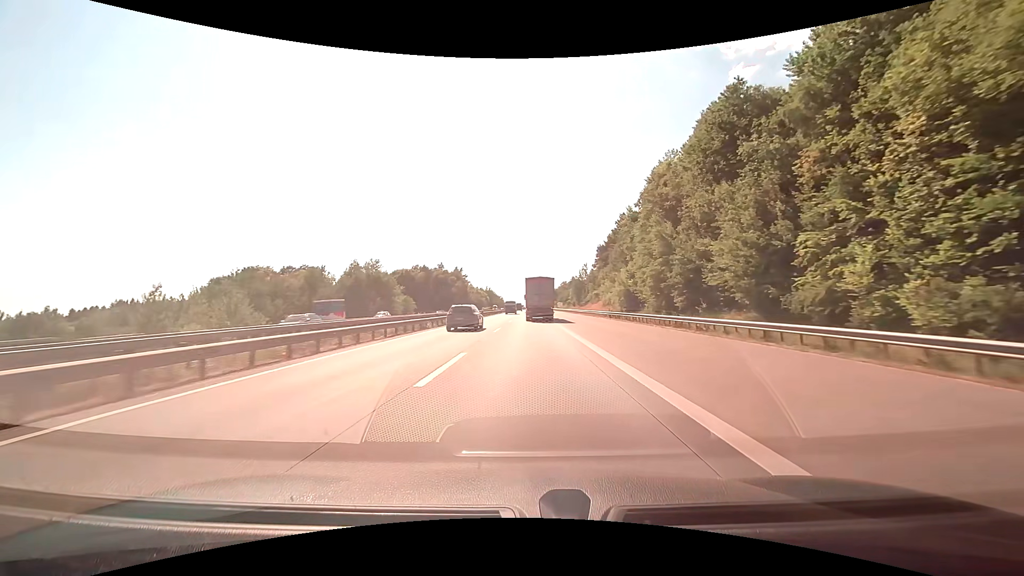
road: motorway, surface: concrete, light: Day
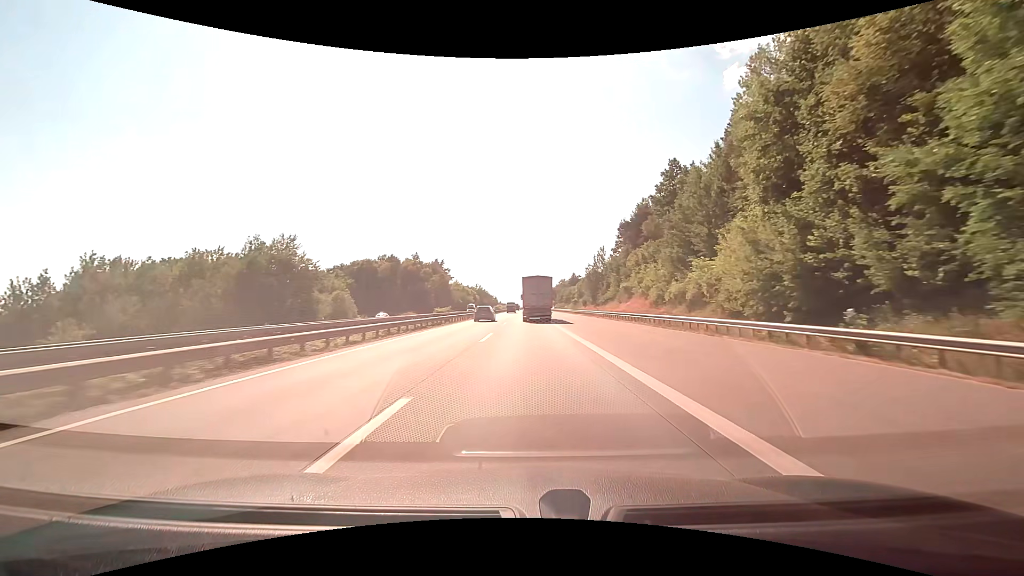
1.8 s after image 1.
(+0.2, +43.3) m; +1°
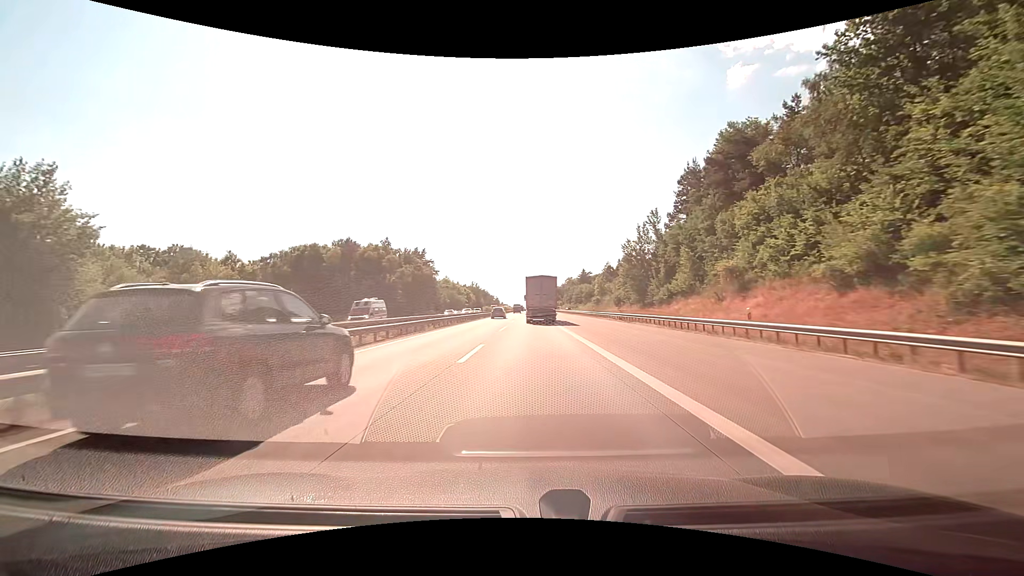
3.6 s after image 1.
(0.0, +43.2) m; 0°
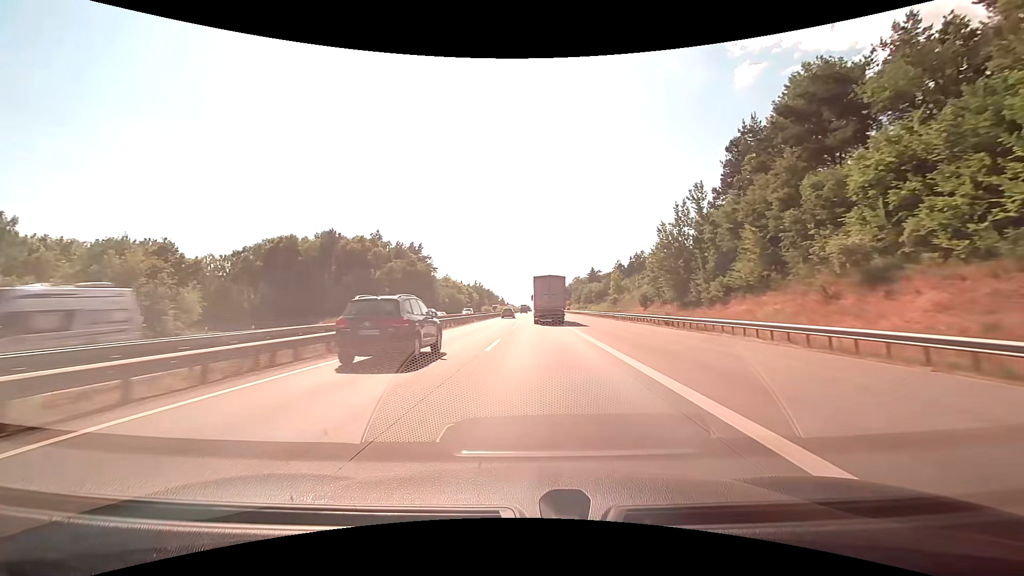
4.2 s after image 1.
(-0.1, +14.7) m; -1°
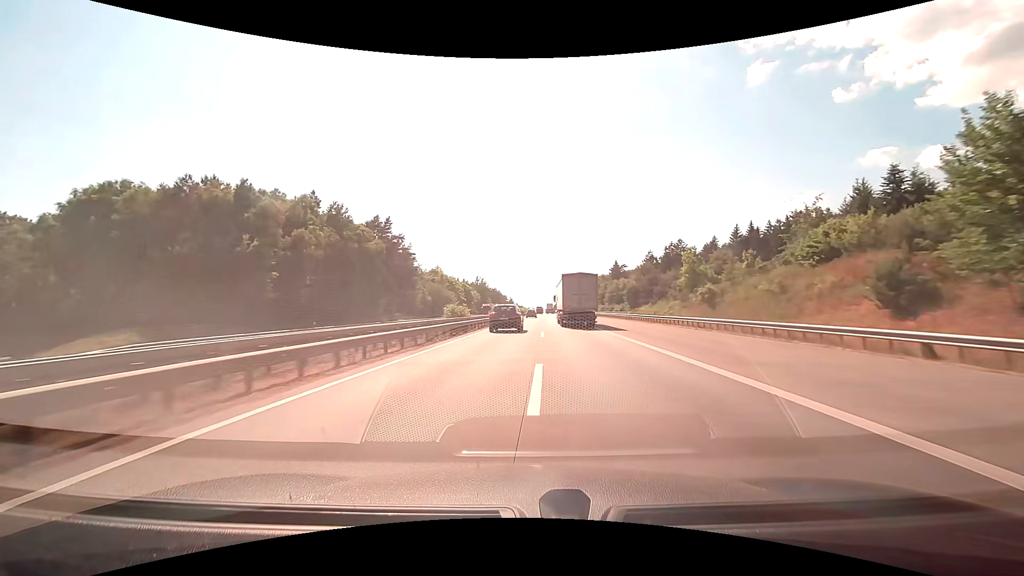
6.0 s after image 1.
(-0.6, +45.9) m; -1°
(0, +10) (0, +20) (0, +30) (0, +40) (+1, +50) (+1, +60) (+1, +70) (+1, +80) (+2, +90) (+2, +100) m
